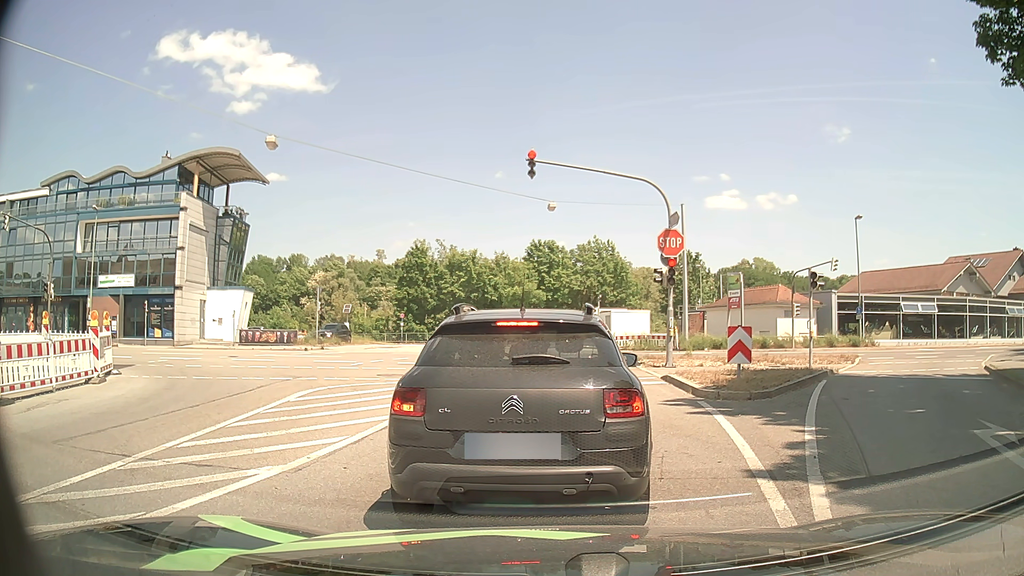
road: tertiary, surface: asphalt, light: Day
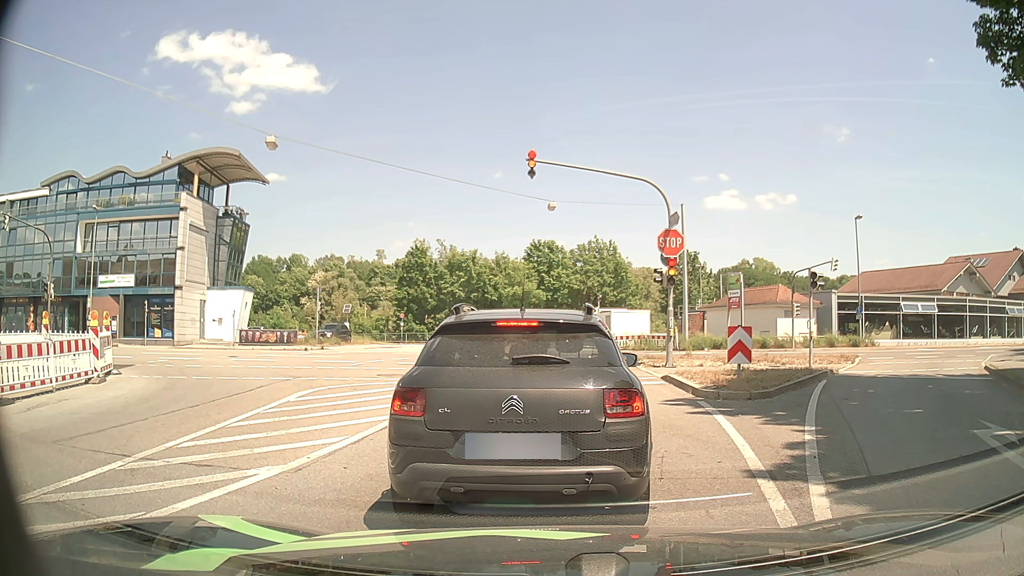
(0.0, 0.0) m; 0°
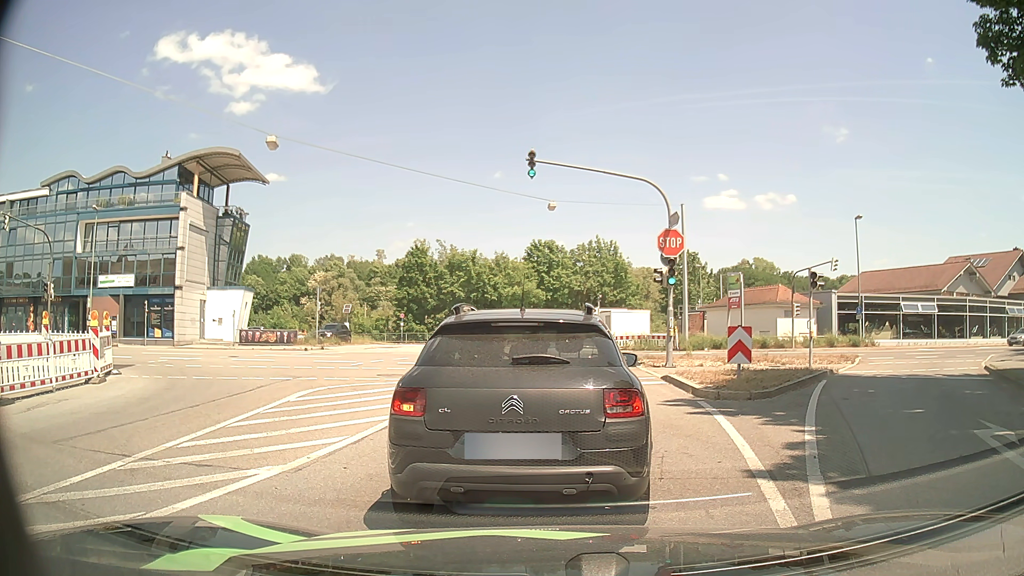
(0.0, 0.0) m; 0°
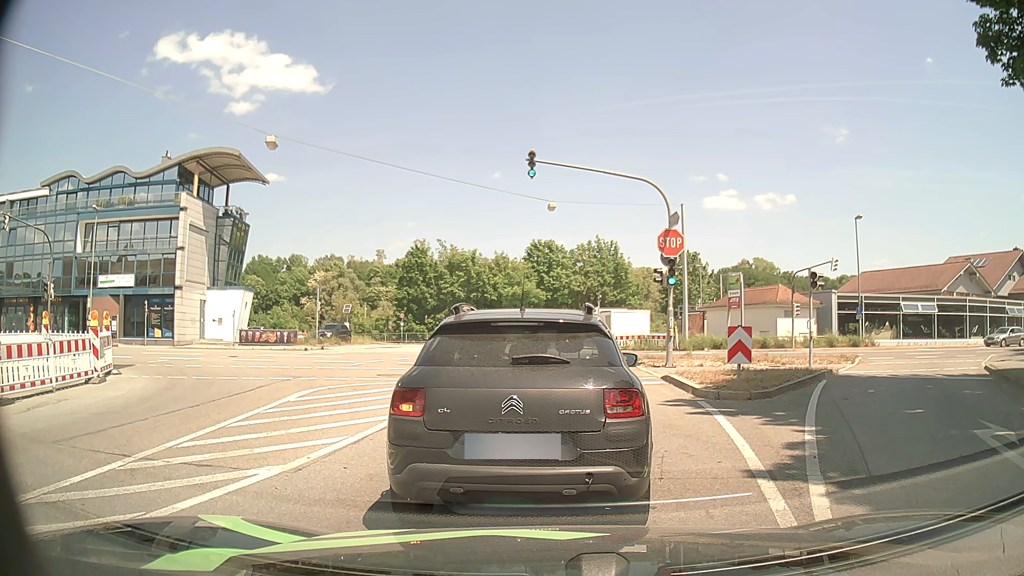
(0.0, 0.0) m; 0°
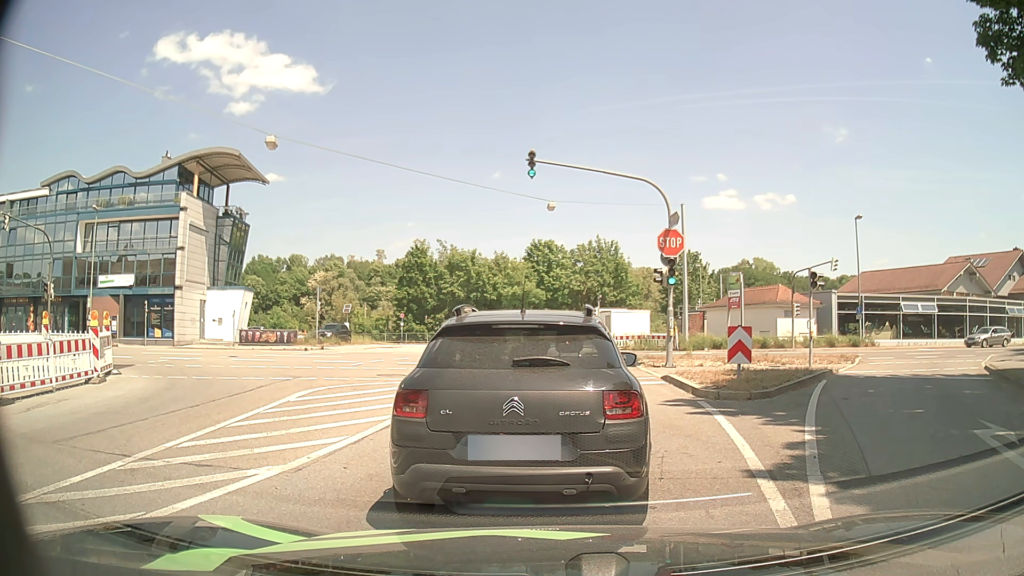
(0.0, 0.0) m; 0°
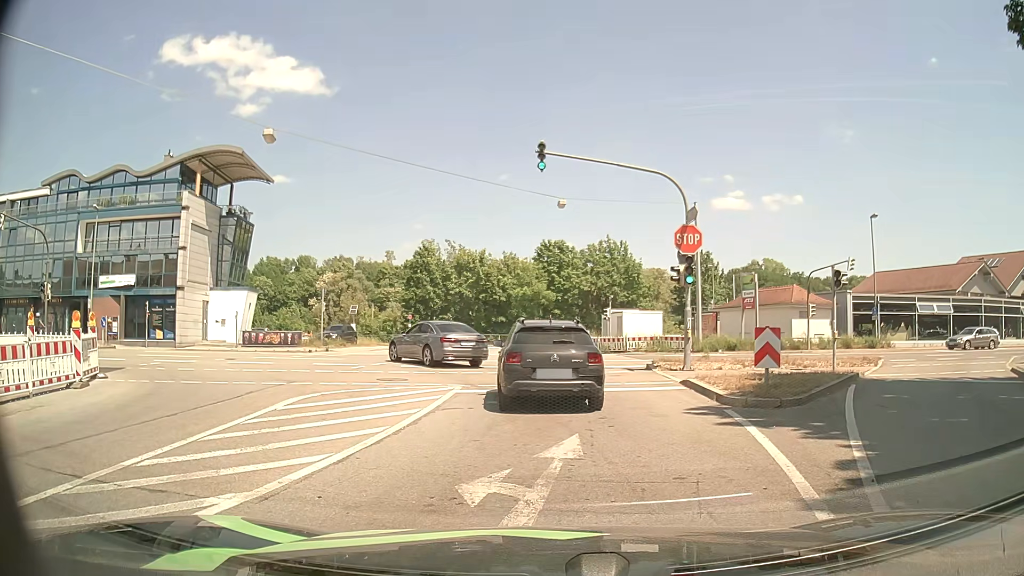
(0.0, +1.2) m; -1°
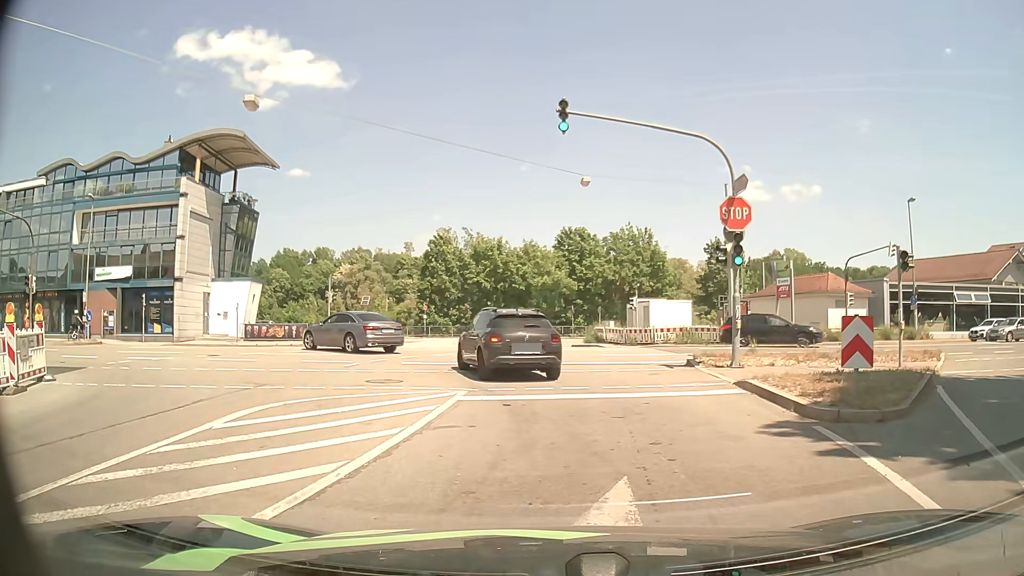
(-0.1, +3.2) m; -3°
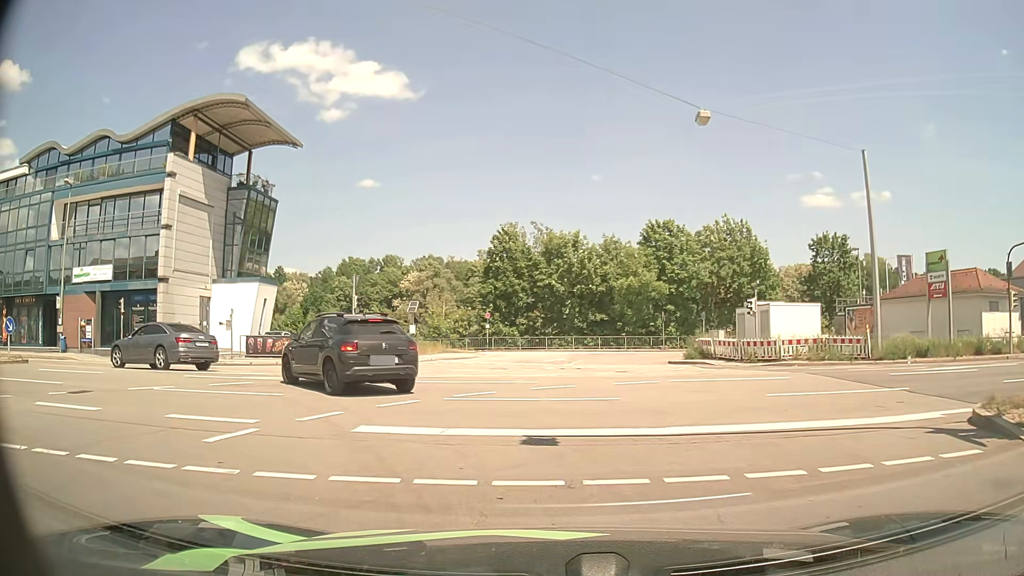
(-0.5, +10.9) m; -7°
